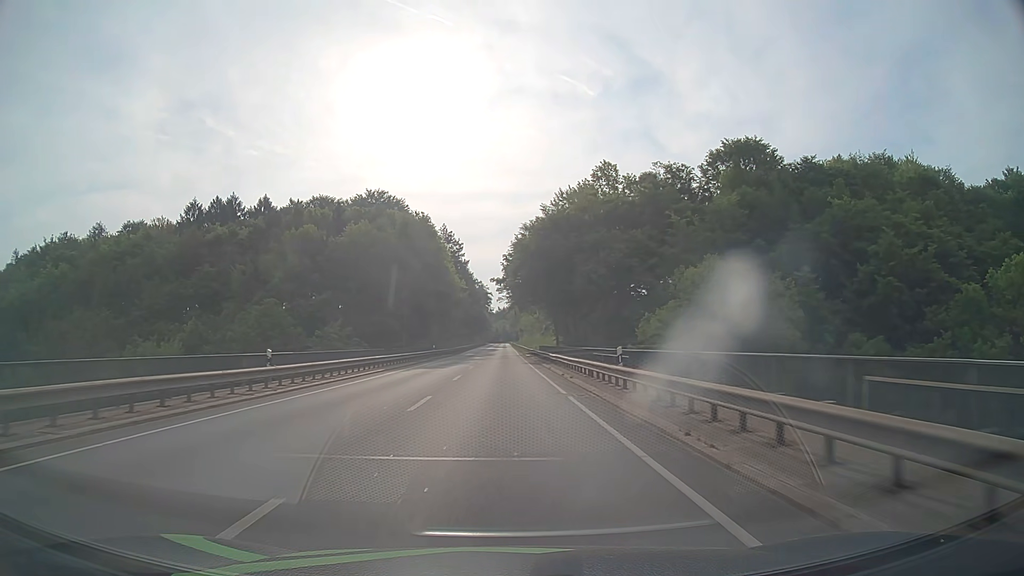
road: primary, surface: asphalt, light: Day
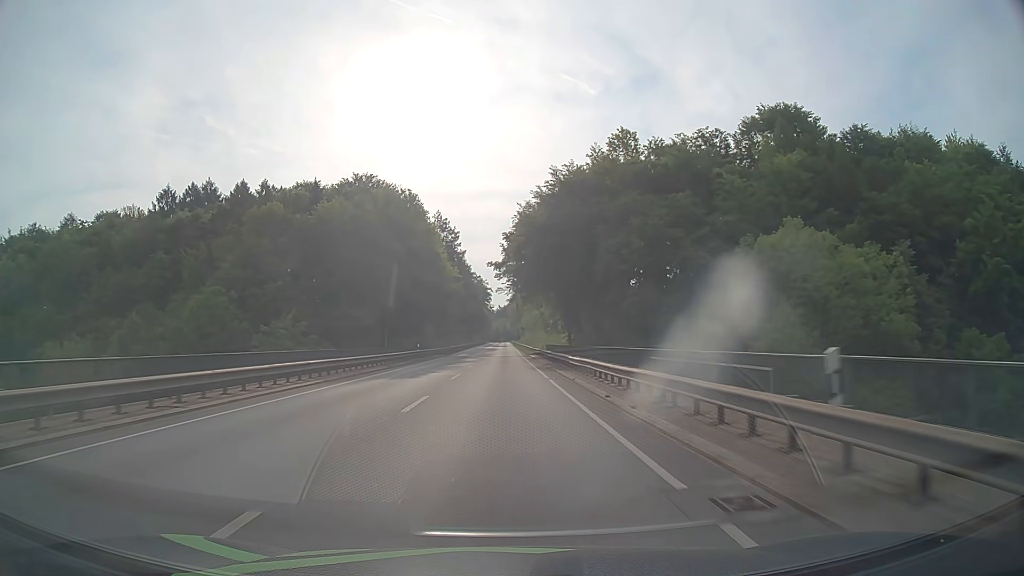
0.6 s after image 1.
(0.0, +12.5) m; 0°
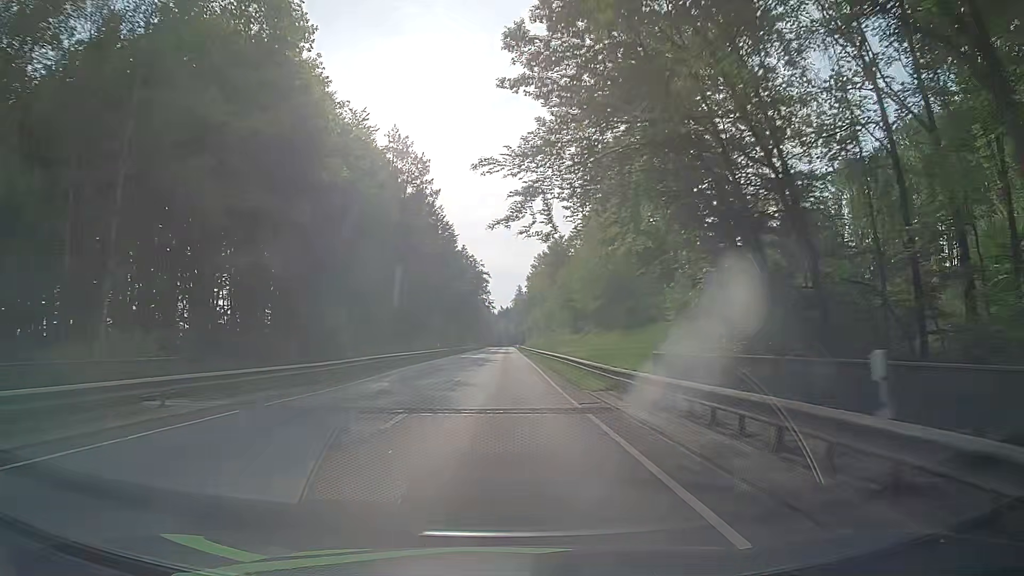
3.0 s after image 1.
(-0.2, +50.3) m; 0°
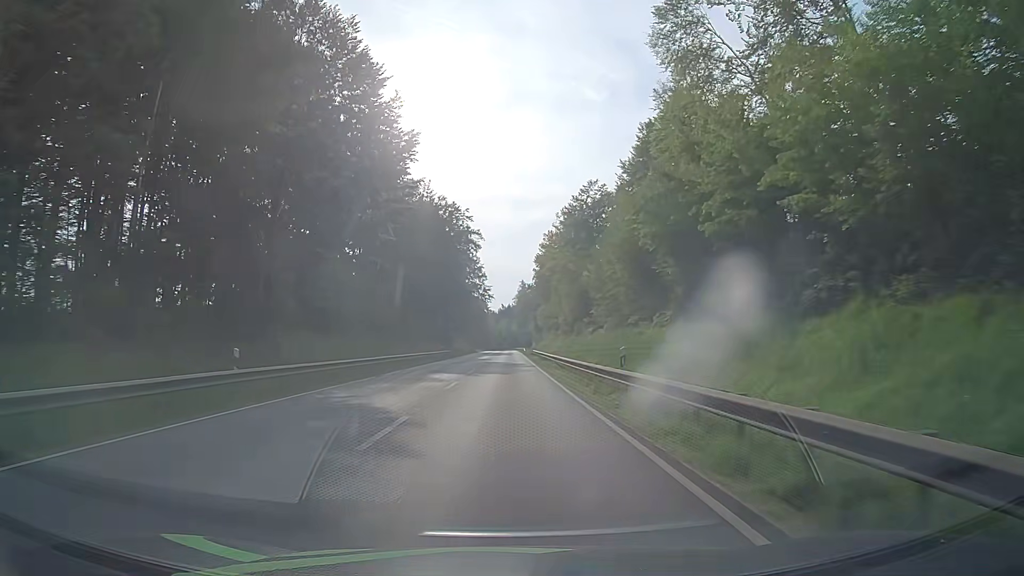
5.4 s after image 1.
(-0.3, +50.5) m; 0°
